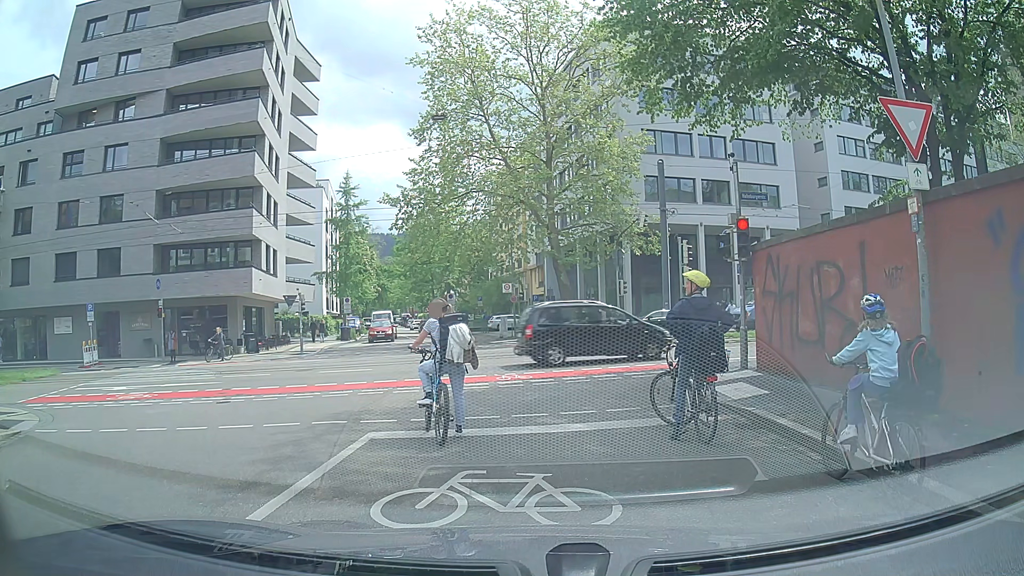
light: Day
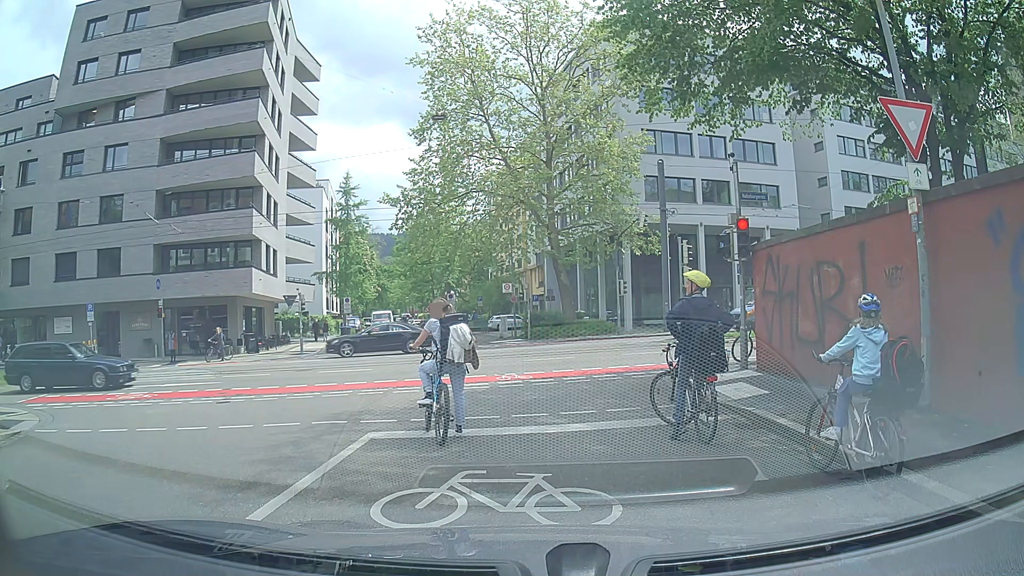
(0.0, 0.0) m; 0°
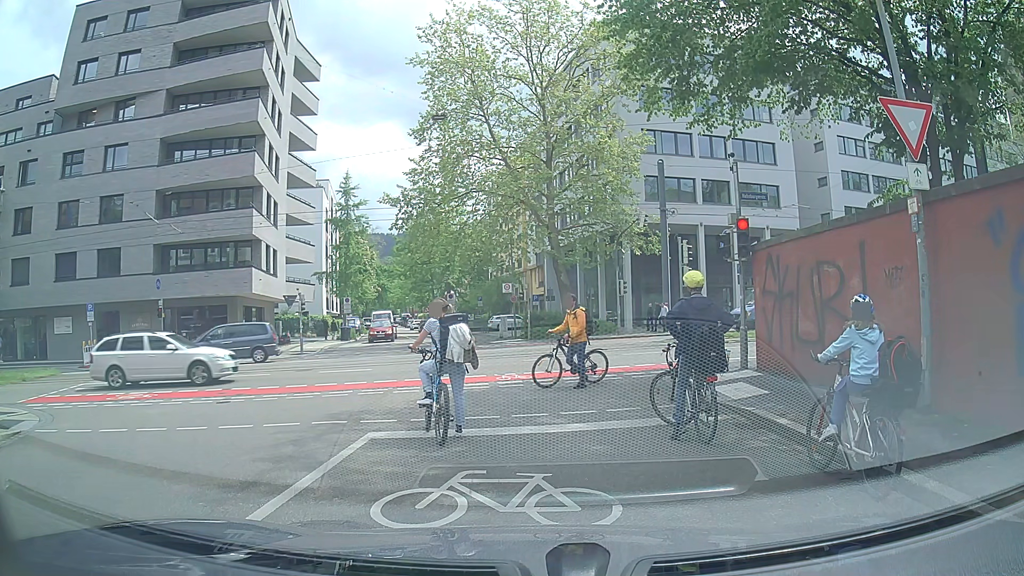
(0.0, 0.0) m; 0°
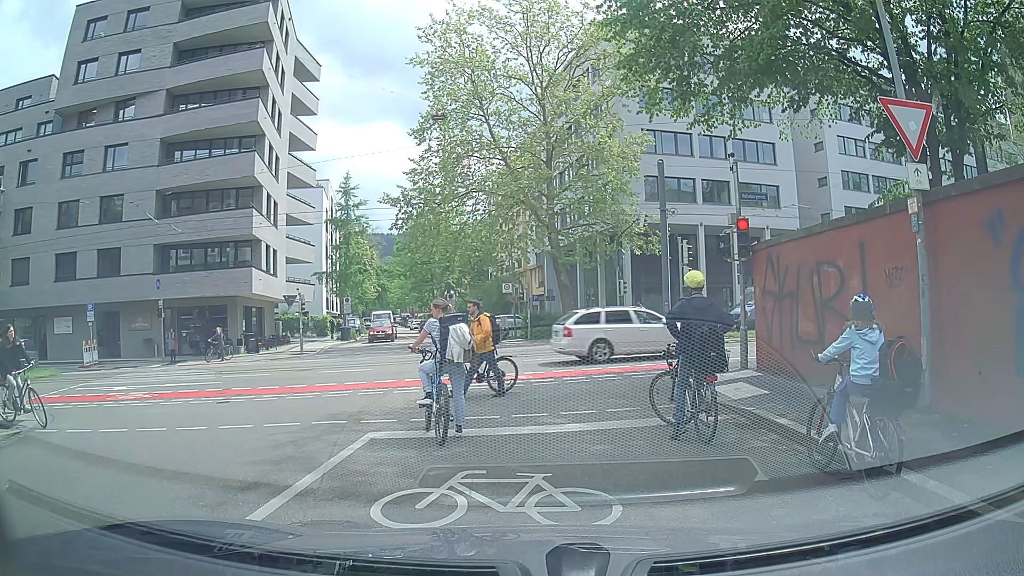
(0.0, 0.0) m; 0°
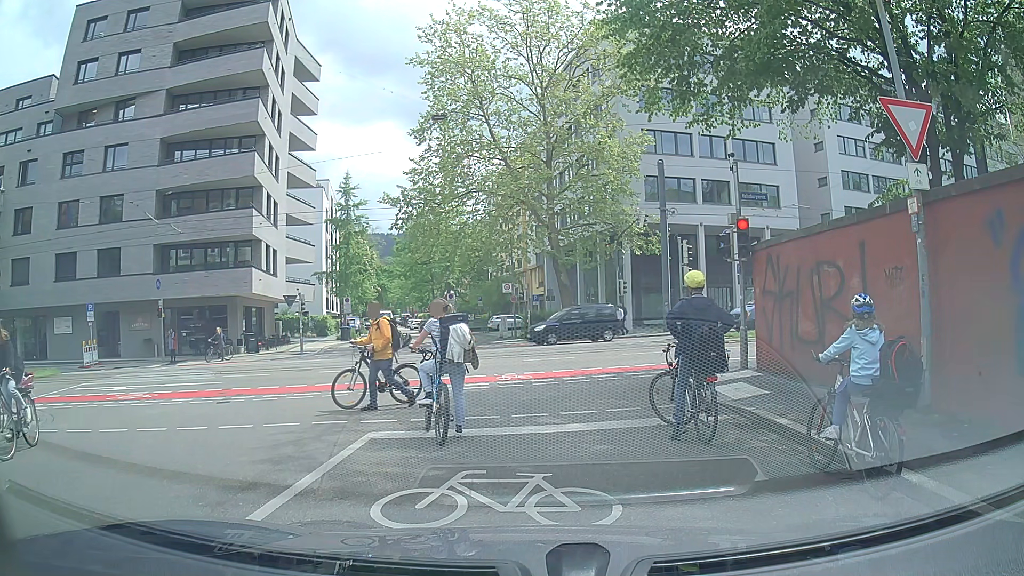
(0.0, 0.0) m; 0°
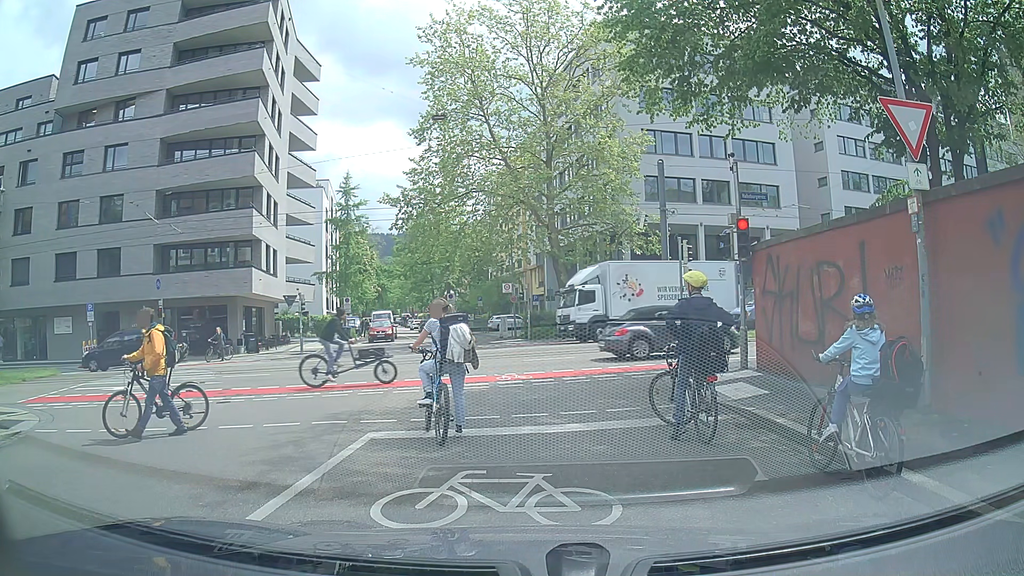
(0.0, 0.0) m; 0°
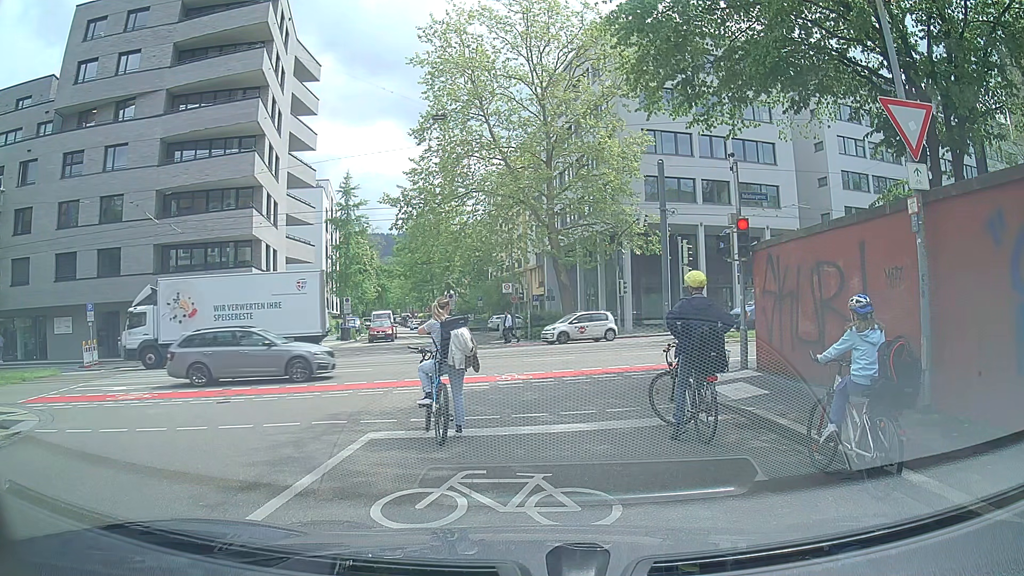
(0.0, 0.0) m; 0°
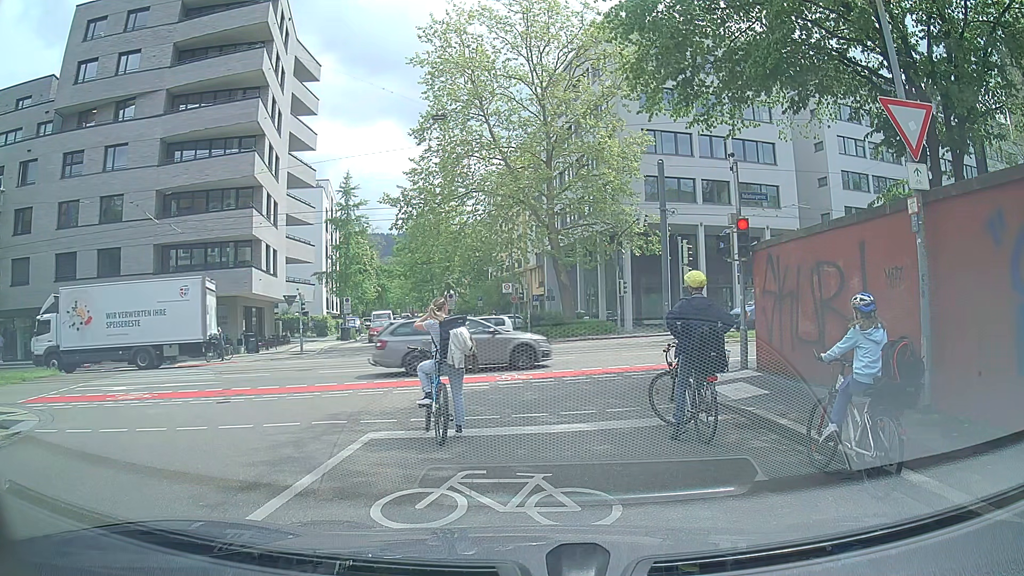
(0.0, 0.0) m; 0°
